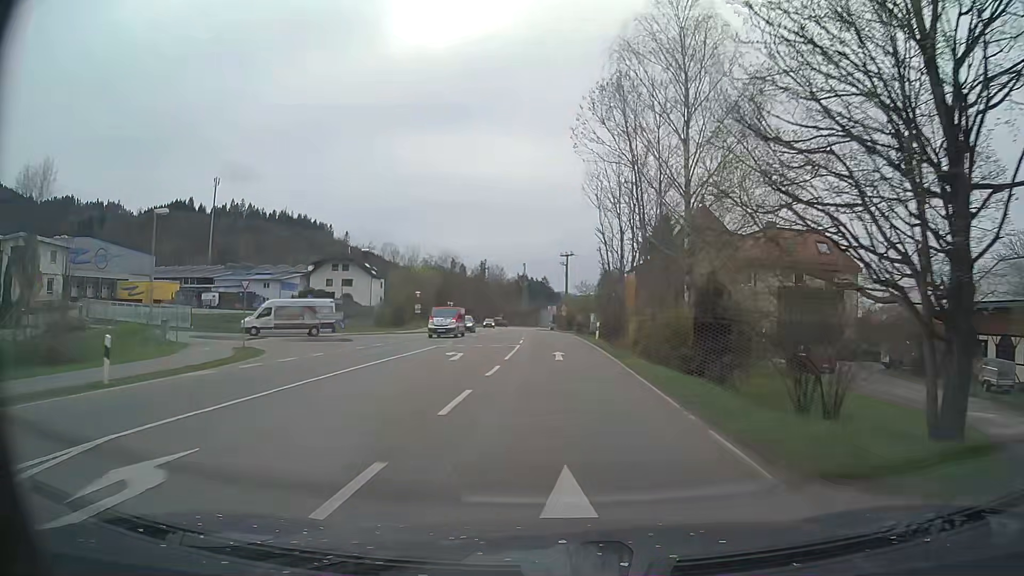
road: secondary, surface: asphalt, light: Day
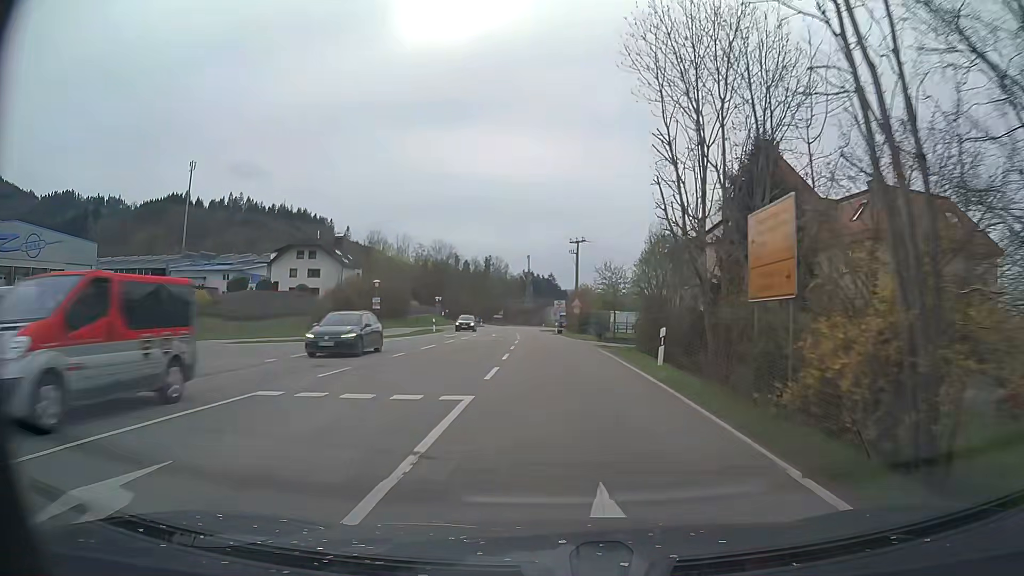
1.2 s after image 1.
(-0.2, +20.1) m; -1°
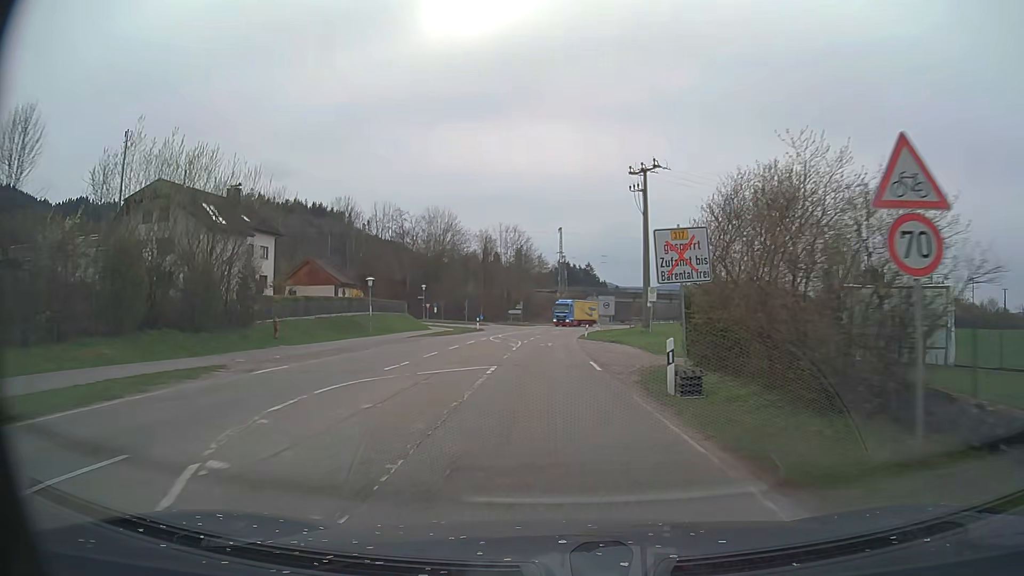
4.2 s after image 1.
(-0.7, +47.4) m; -3°
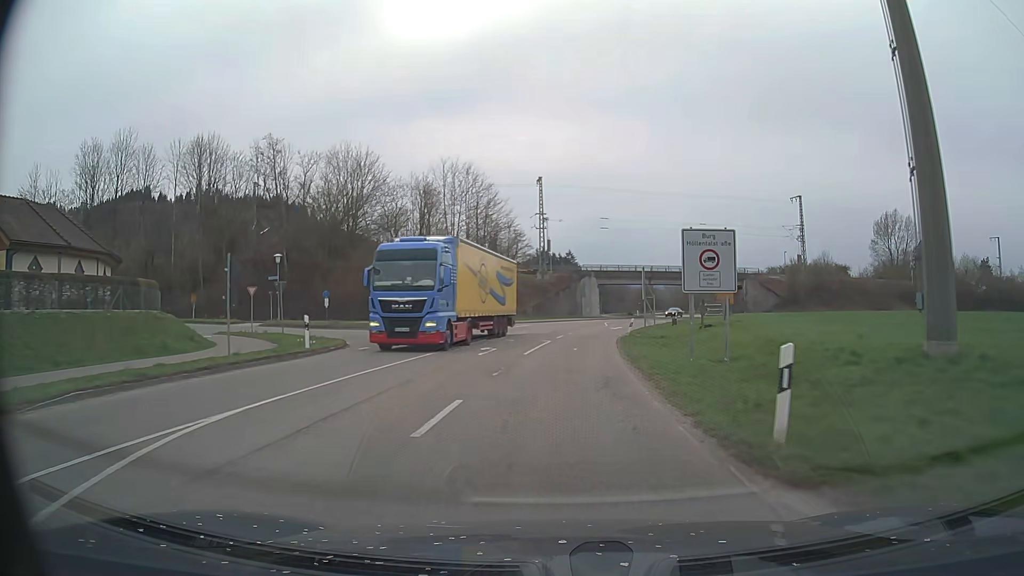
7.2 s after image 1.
(-0.1, +43.2) m; +1°
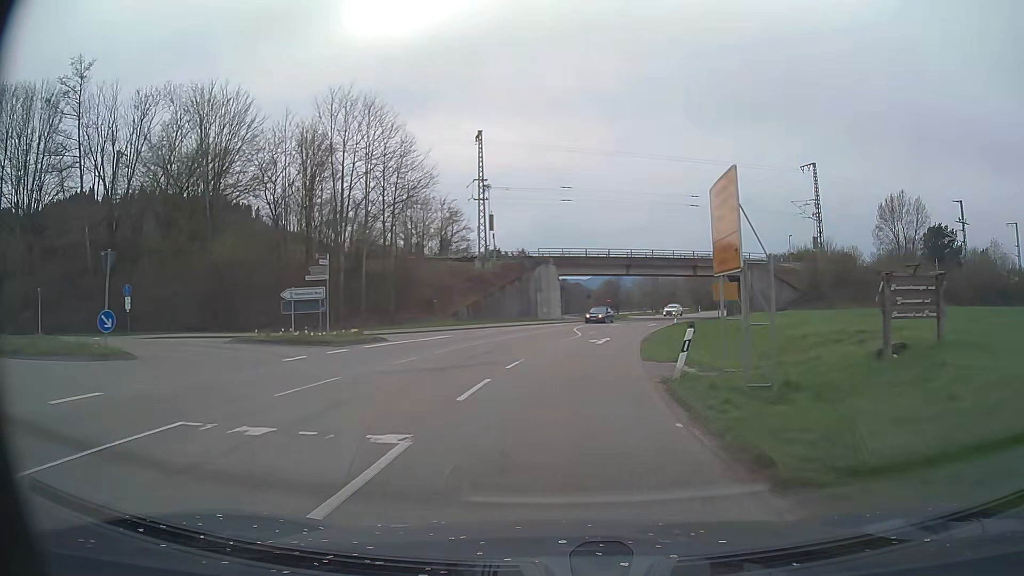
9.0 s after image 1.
(+0.8, +23.8) m; +4°
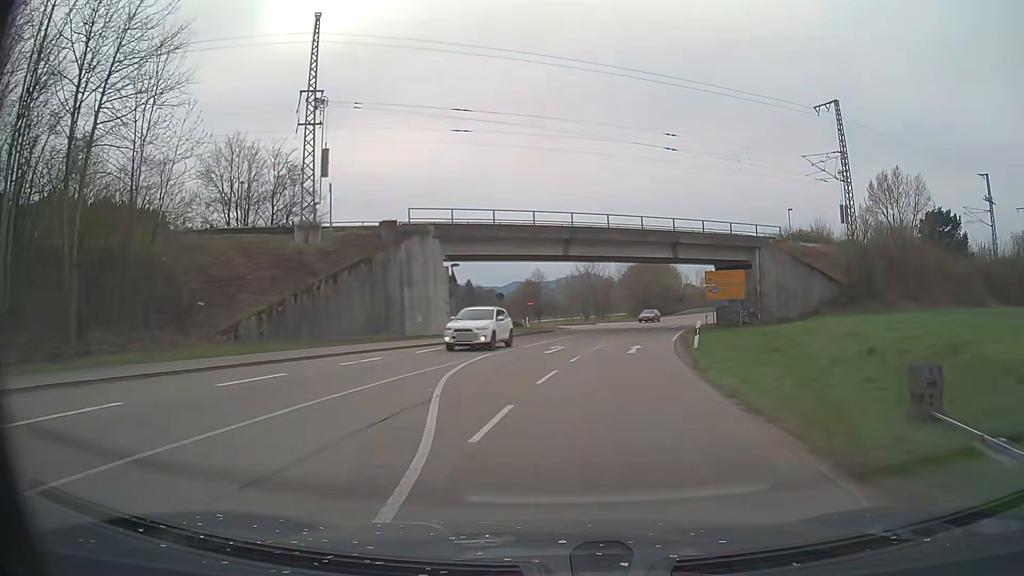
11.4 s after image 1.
(+1.6, +29.3) m; +7°
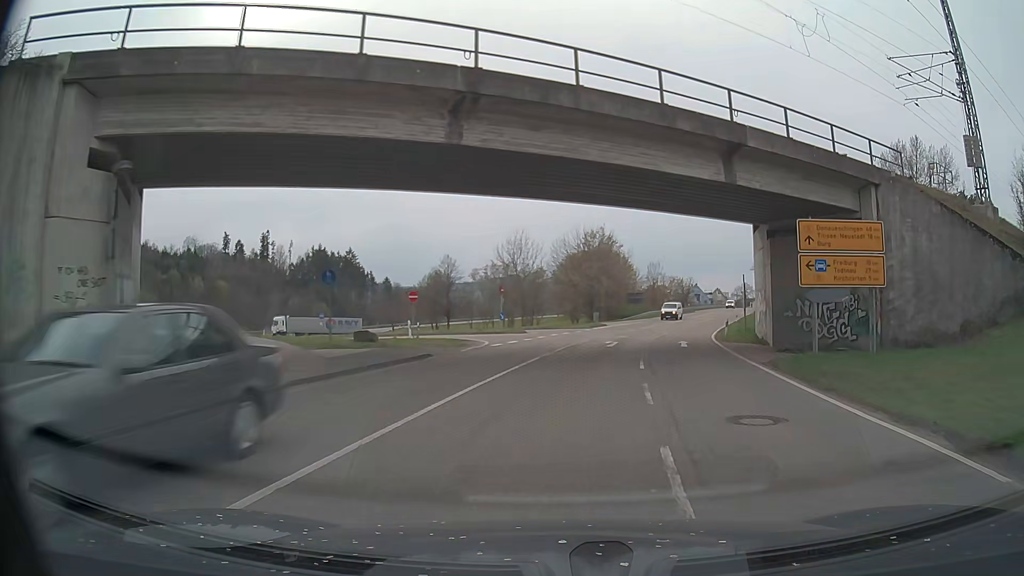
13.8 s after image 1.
(+1.1, +27.1) m; +6°
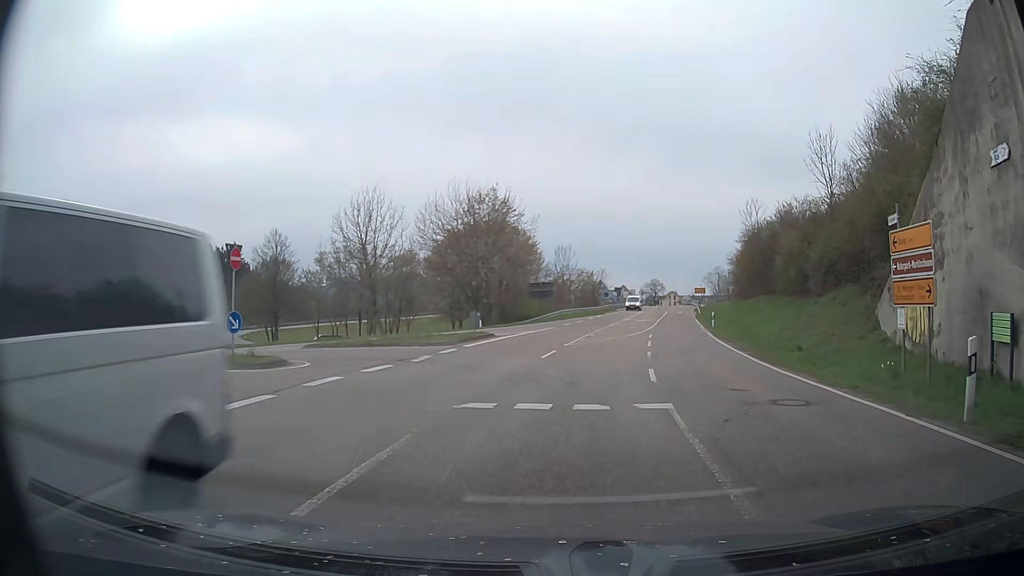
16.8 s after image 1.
(+2.6, +26.2) m; +9°
(0, +10) (-2, +19) (-11, +23) (-21, +25) (-30, +26) (-40, +30) (-47, +36) (-53, +45) (-55, +54) (-53, +64) m
